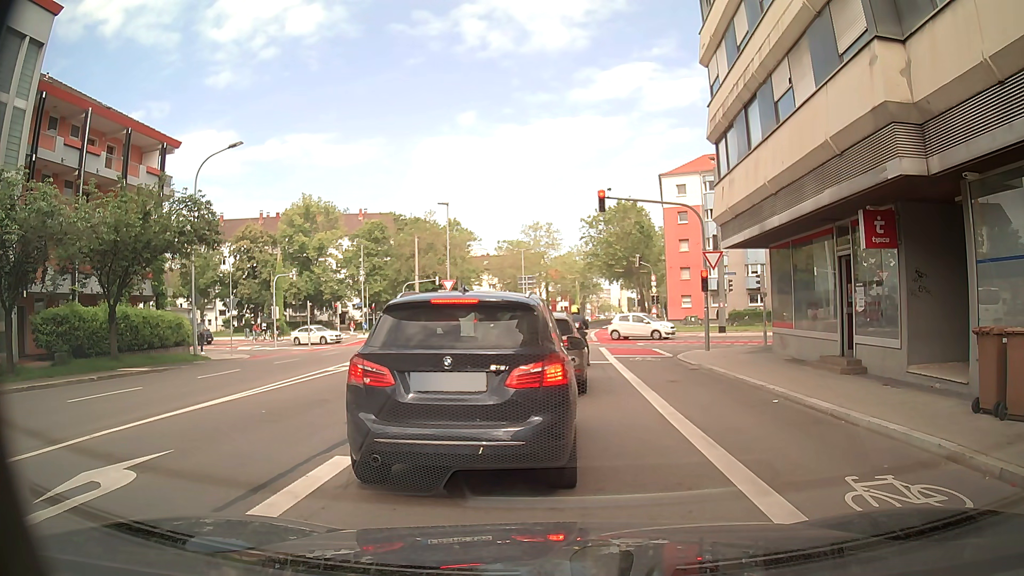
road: secondary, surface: asphalt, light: Day
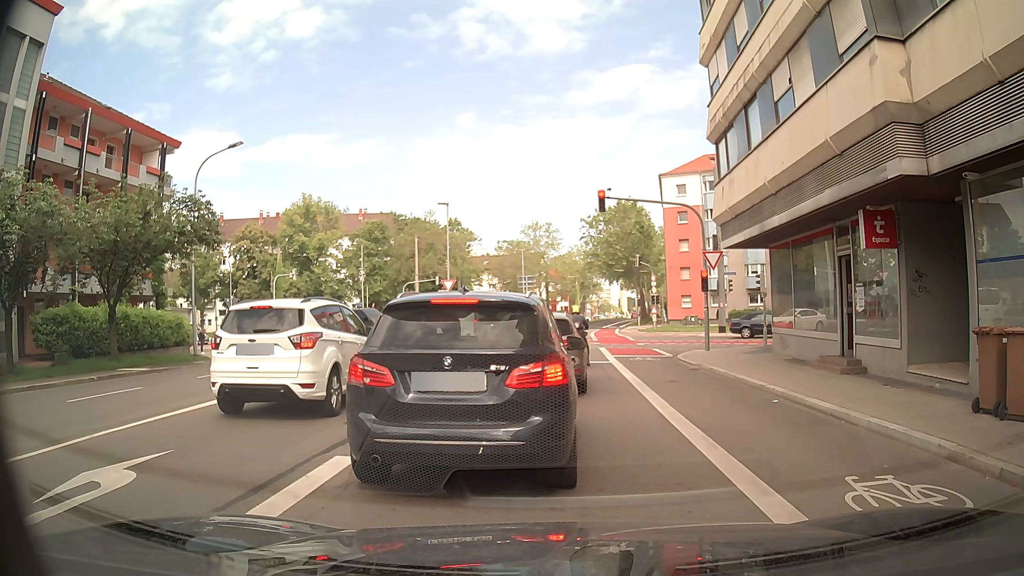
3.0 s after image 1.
(0.0, 0.0) m; 0°
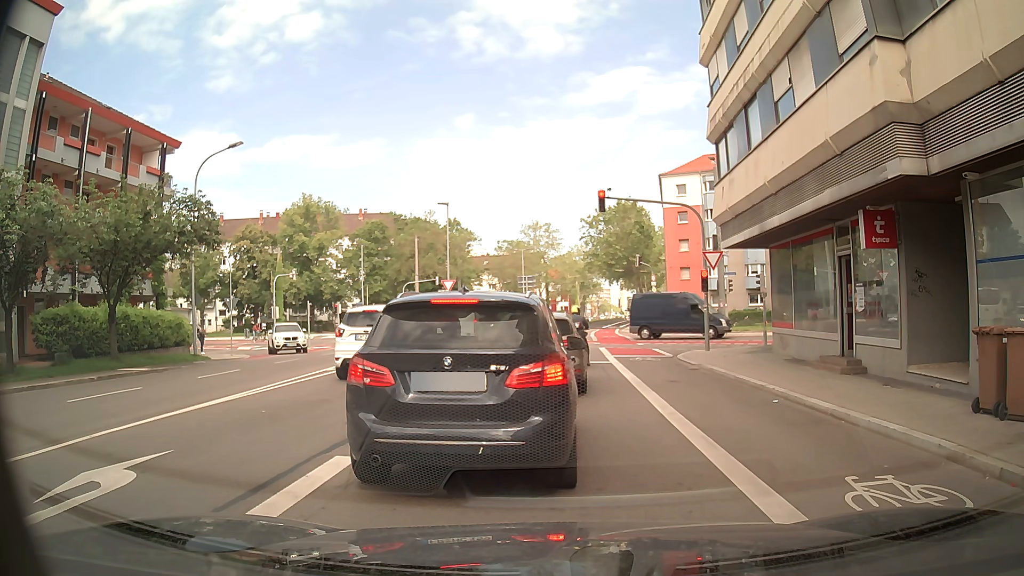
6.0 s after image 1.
(0.0, 0.0) m; 0°
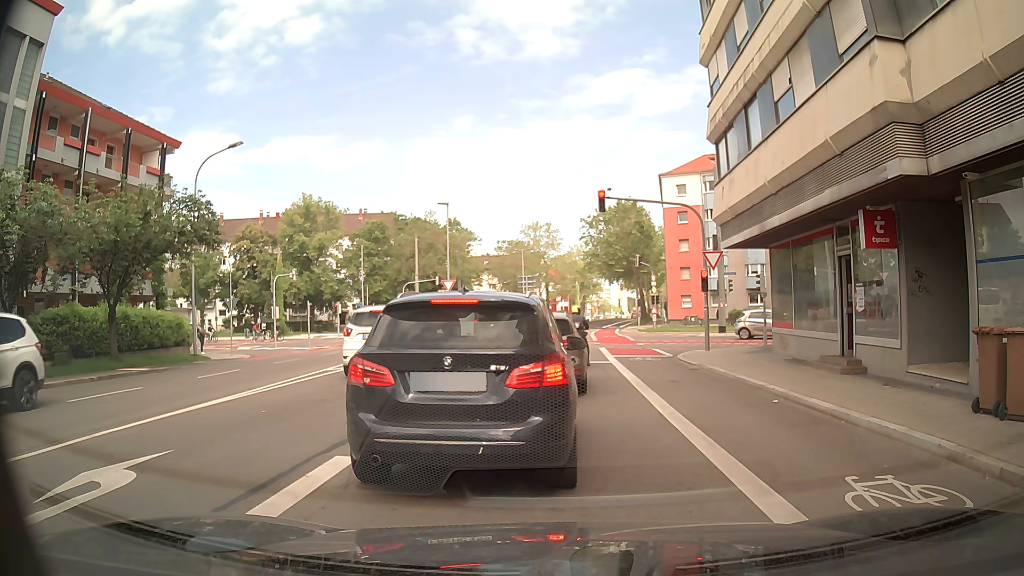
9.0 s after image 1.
(0.0, 0.0) m; 0°
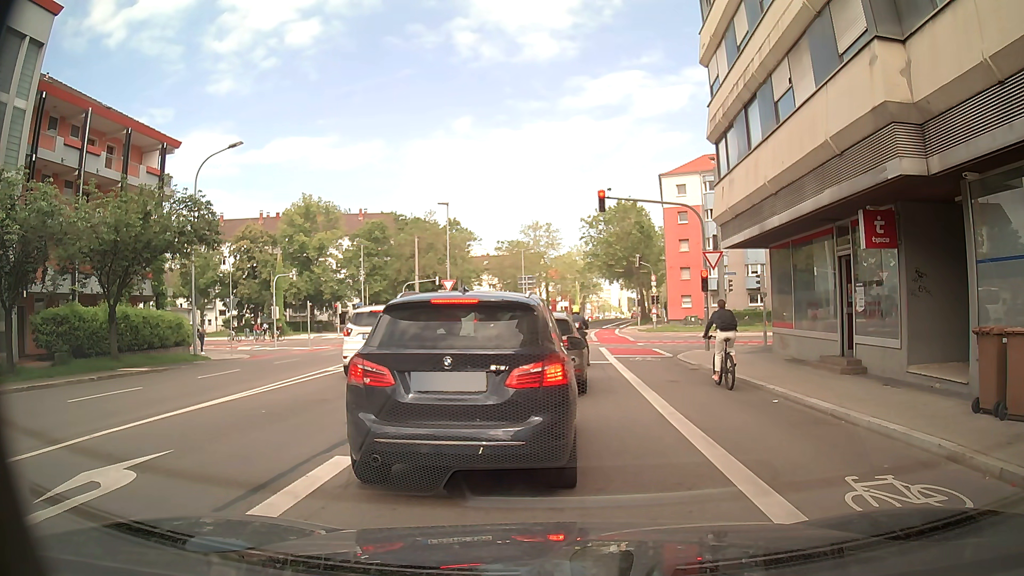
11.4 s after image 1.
(0.0, 0.0) m; 0°
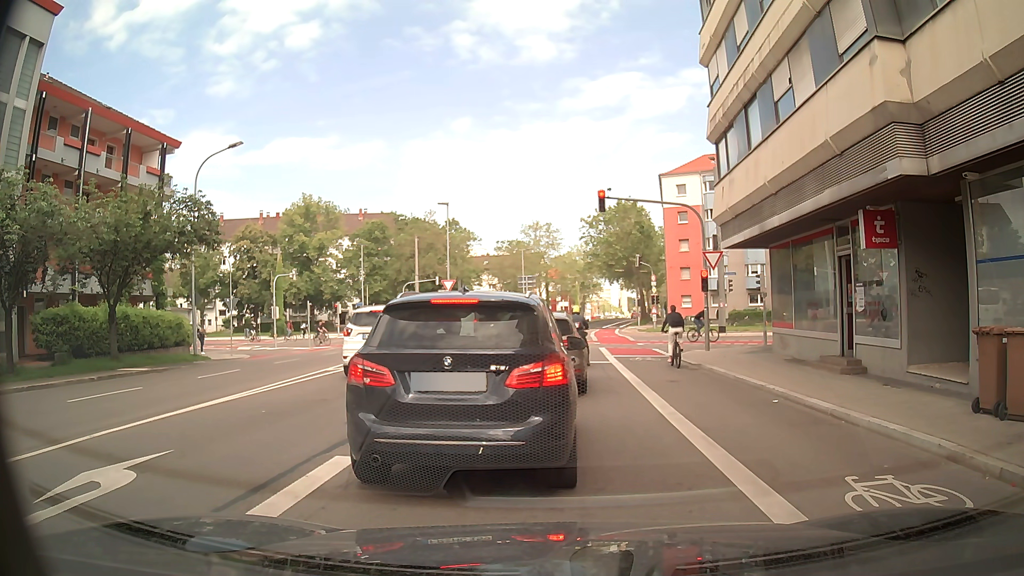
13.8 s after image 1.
(0.0, 0.0) m; 0°
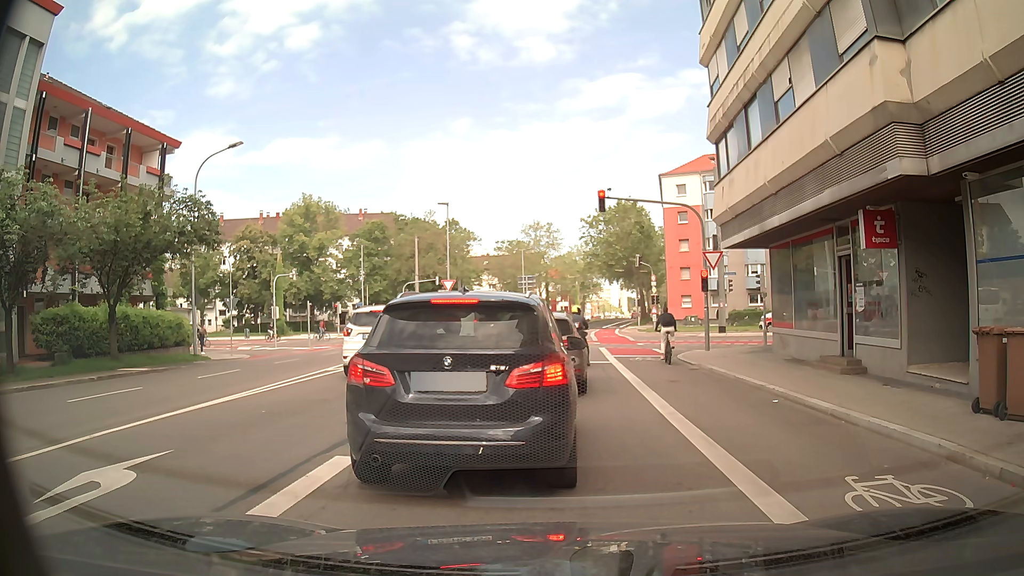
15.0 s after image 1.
(0.0, 0.0) m; 0°
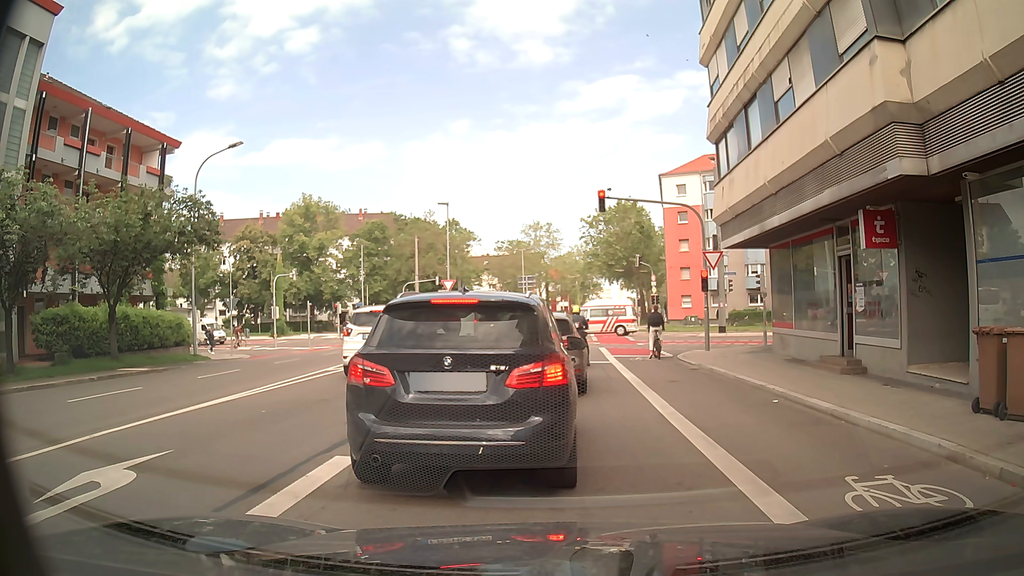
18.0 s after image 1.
(0.0, 0.0) m; 0°
(+1, +10) (+1, +20) (+2, +30) (+3, +40) (+4, +50) (+6, +60) (+7, +70) (+10, +79) (+12, +89) (+14, +99) m
